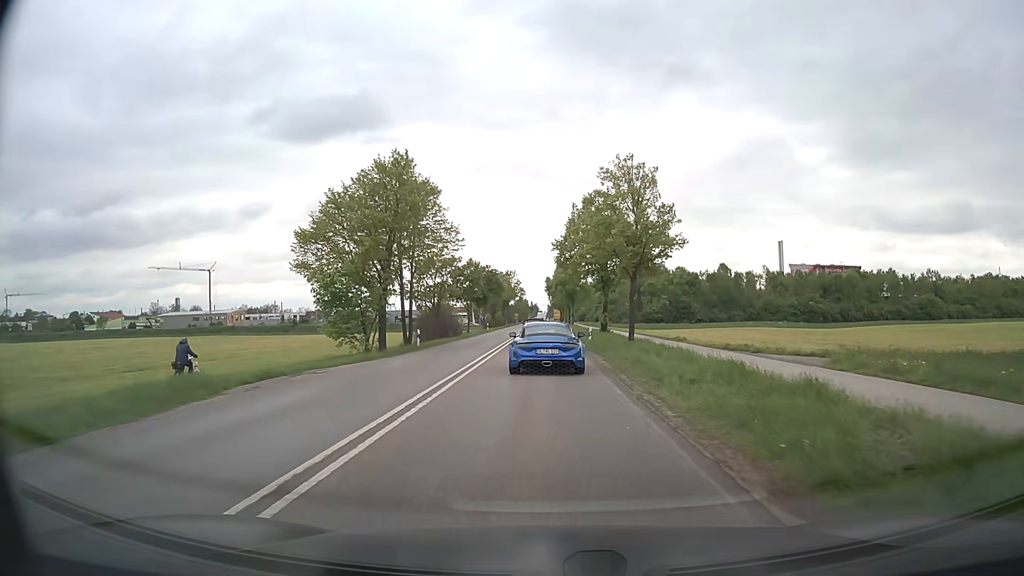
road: secondary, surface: asphalt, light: Day
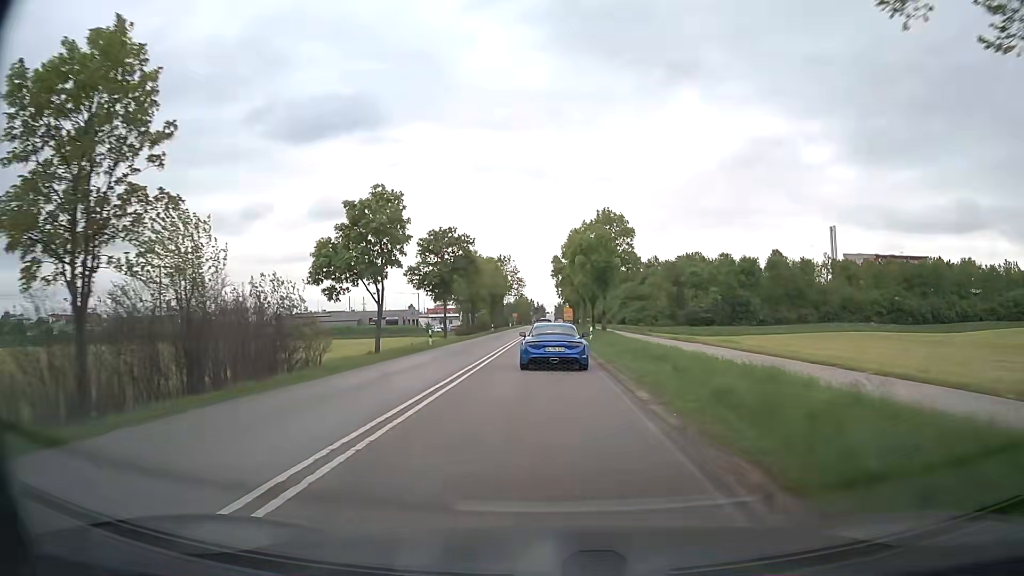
(-0.2, +42.3) m; -1°
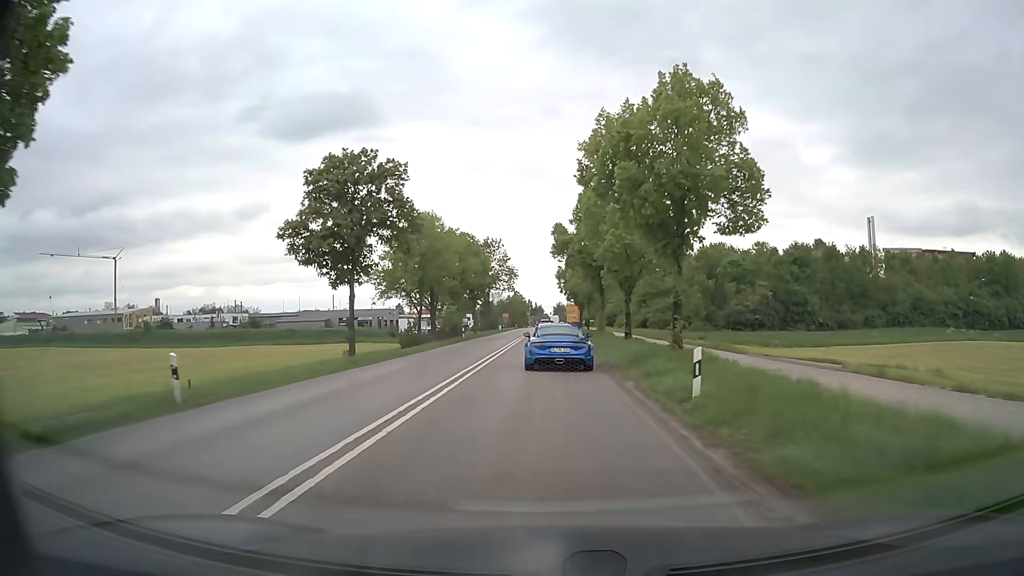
(0.0, +26.9) m; 0°
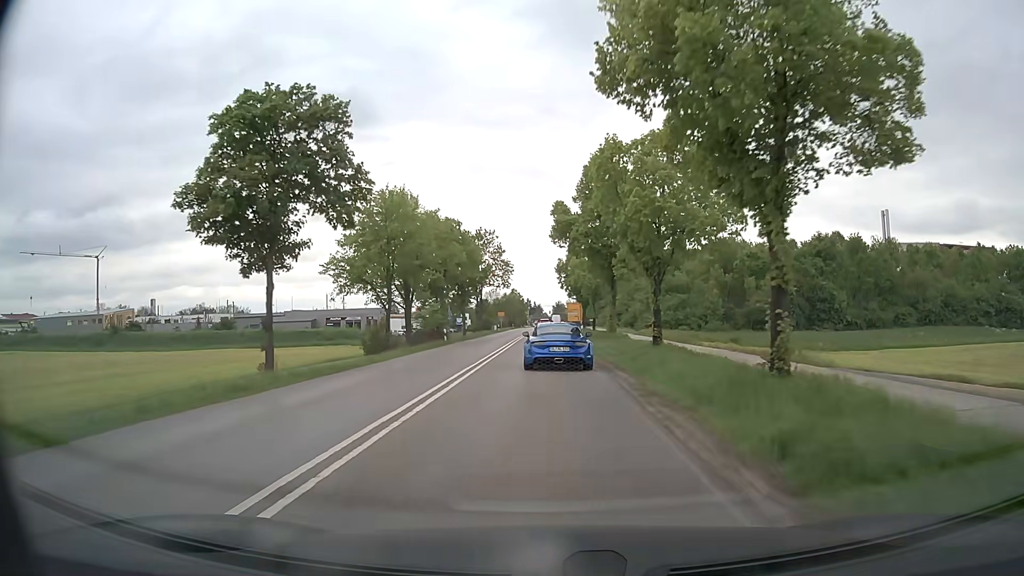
(0.0, +9.2) m; 0°
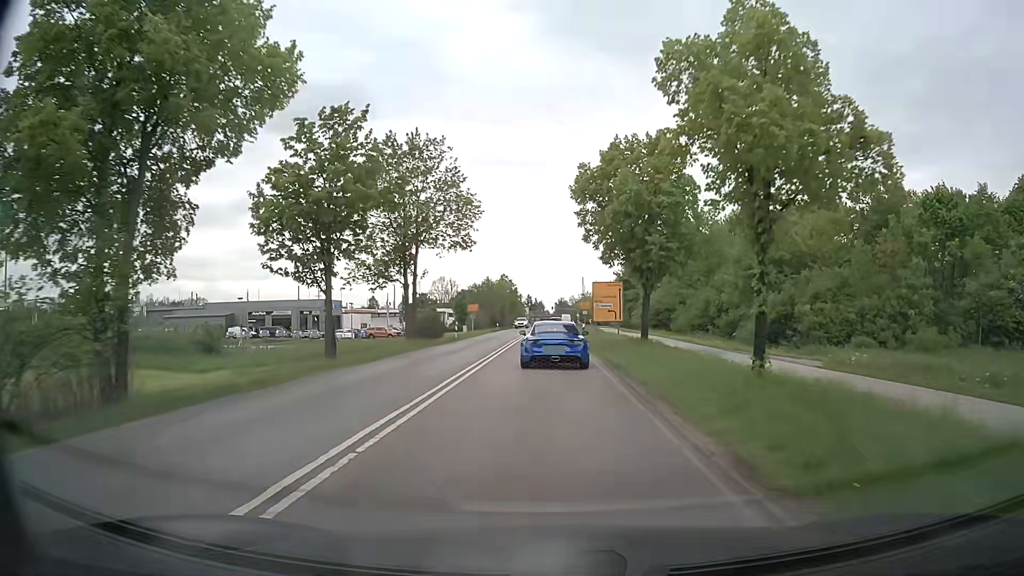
(-0.3, +43.6) m; 0°
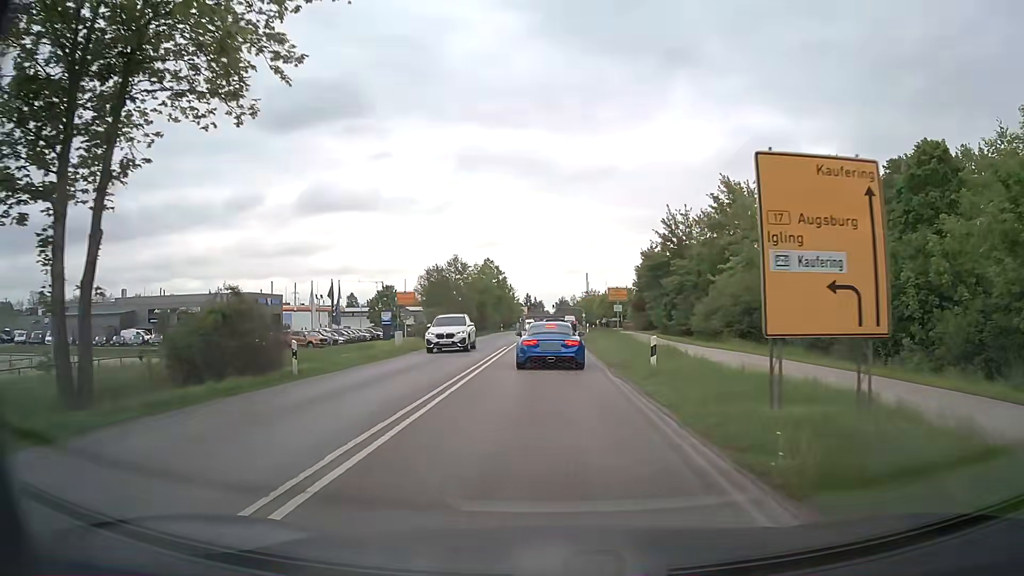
(-0.1, +30.9) m; 0°
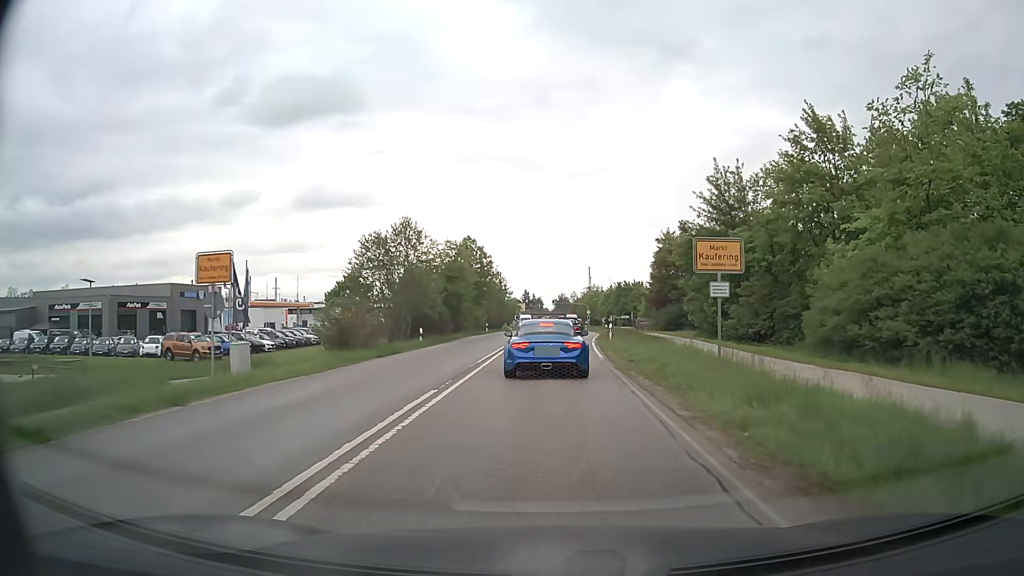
(0.0, +20.6) m; 0°
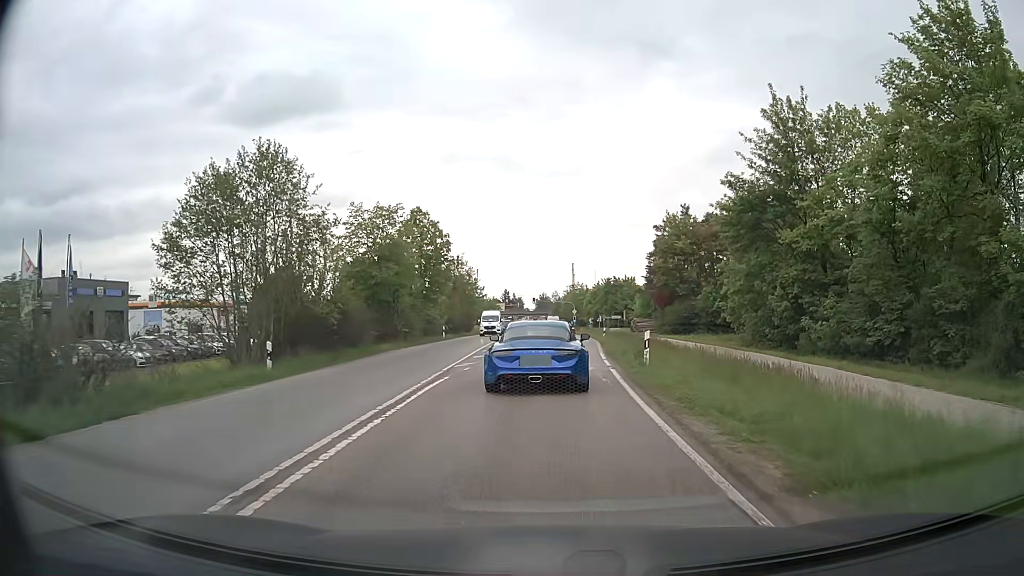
(+0.2, +17.6) m; +2°
(0, +10) (0, +20) (+1, +30) (+1, +40) (+1, +50) (+2, +60) (+2, +70) (+1, +80) (+1, +90) (+1, +100) m
